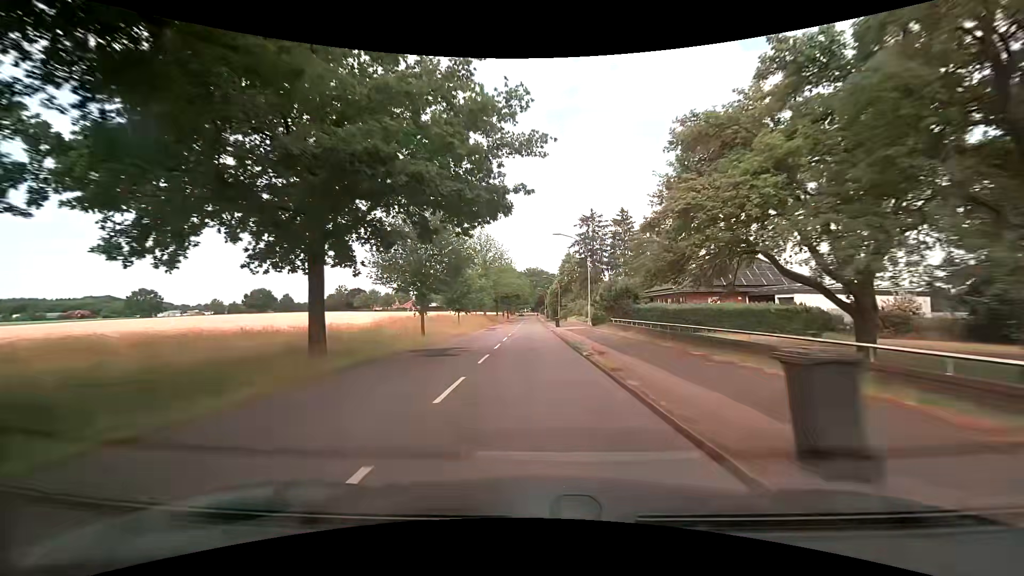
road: secondary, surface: asphalt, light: Day
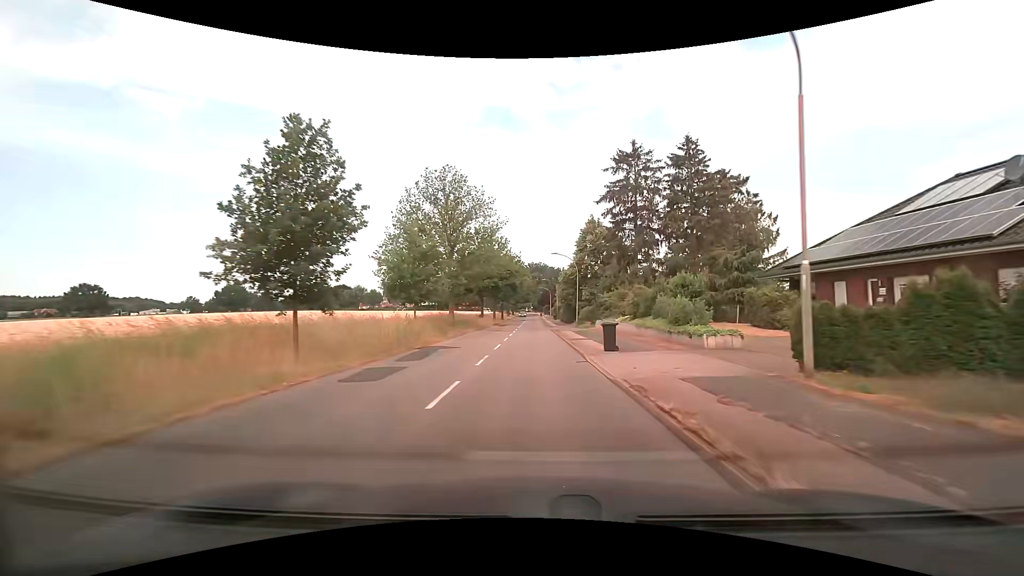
(0.0, +31.7) m; 0°
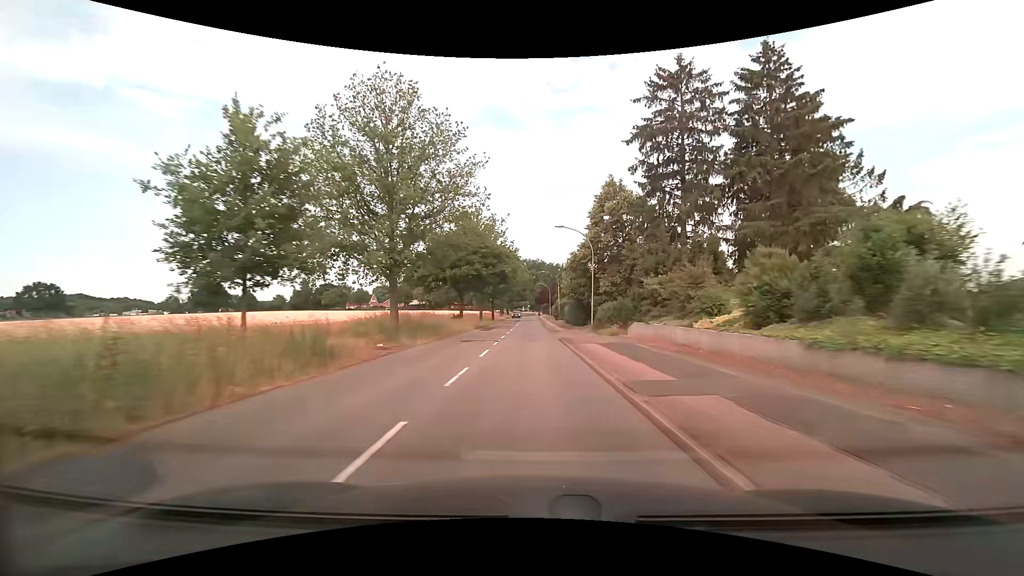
(0.0, +16.3) m; 0°
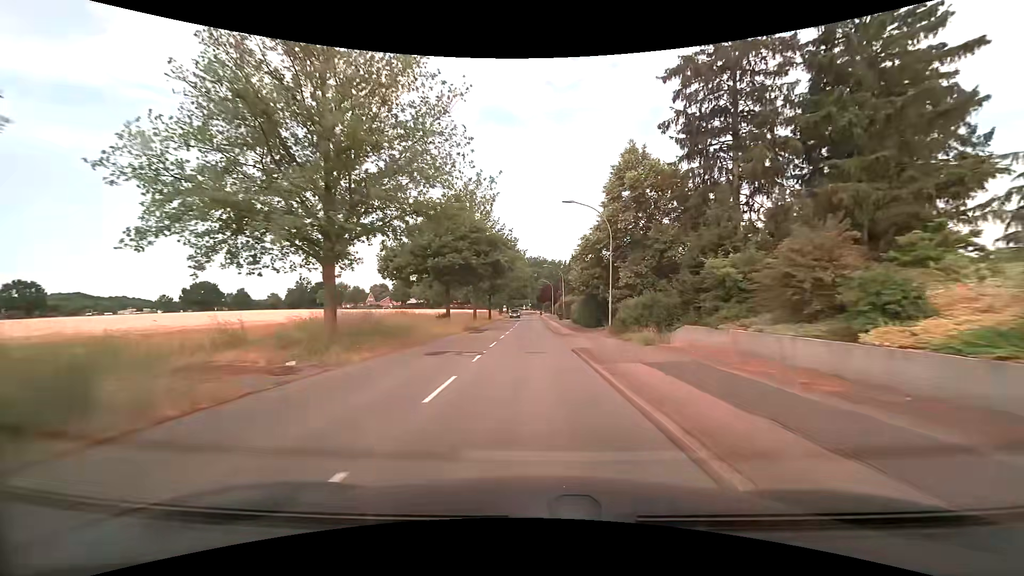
(0.0, +8.1) m; 0°
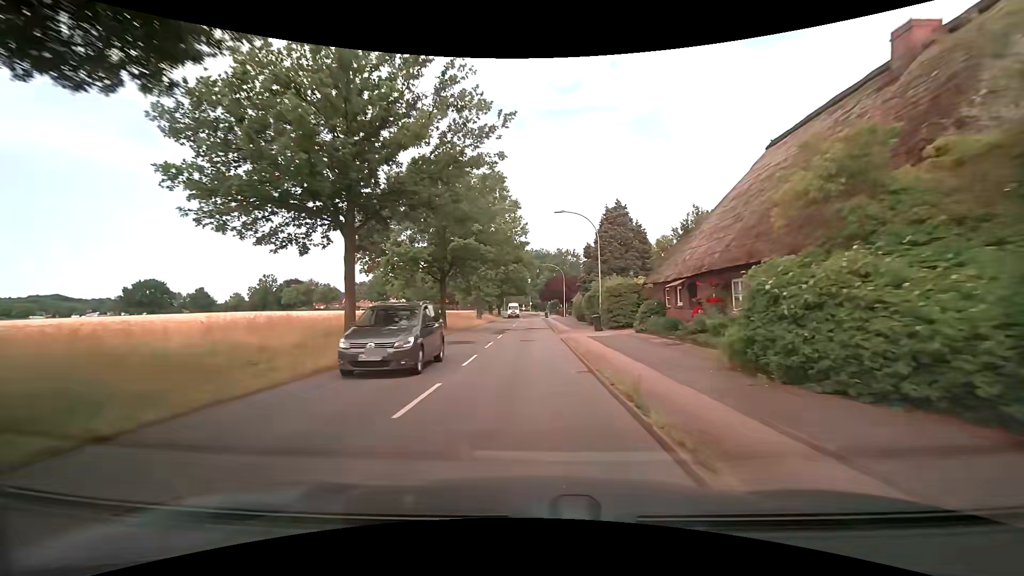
(0.0, +38.0) m; -1°
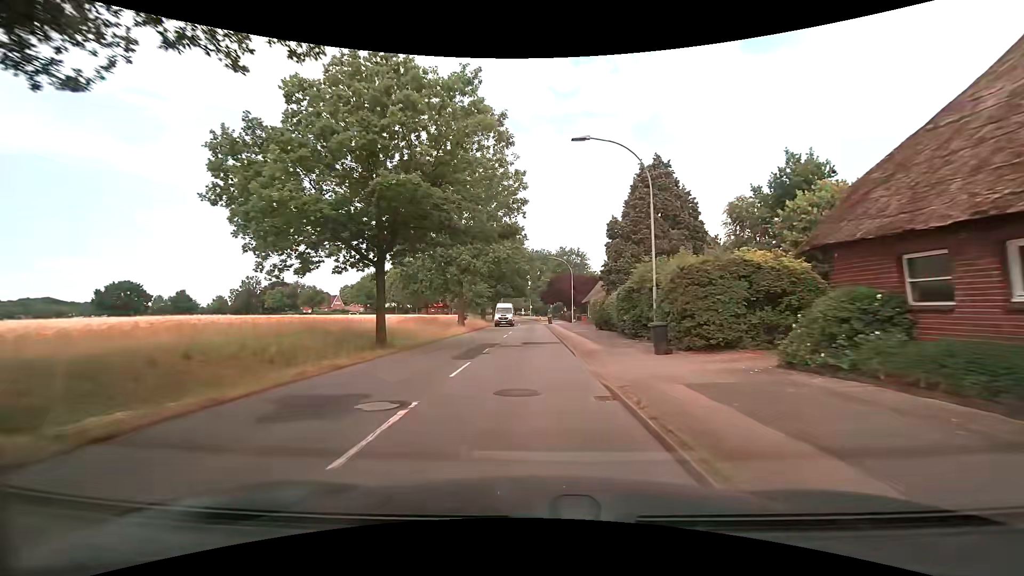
(+0.1, +14.3) m; +1°
(0, +10) (0, +20) (0, +30) (0, +40) (-1, +50) (-1, +60) (-1, +70) (-1, +80) (-2, +90) (-3, +100) m
